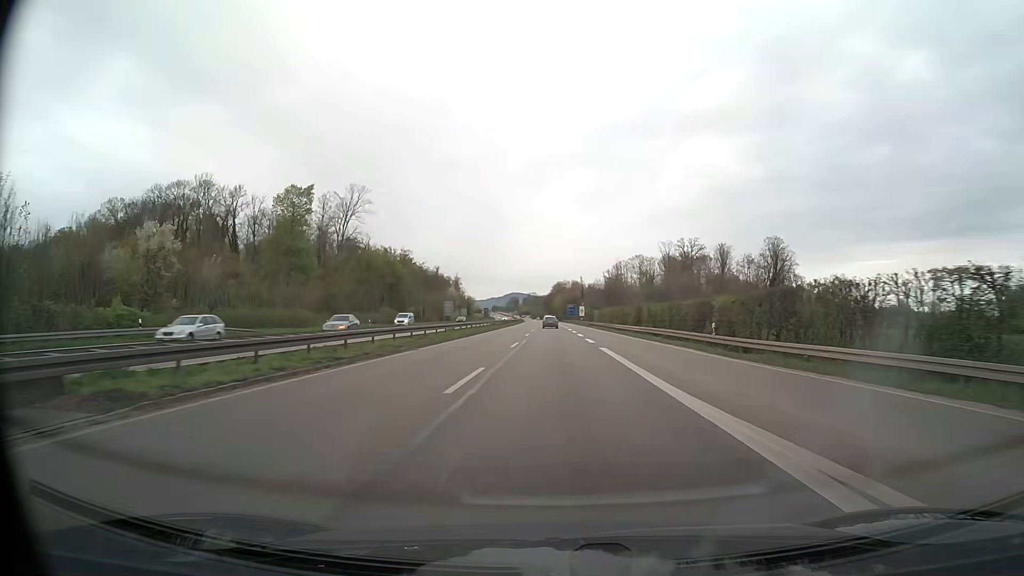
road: trunk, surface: asphalt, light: Day
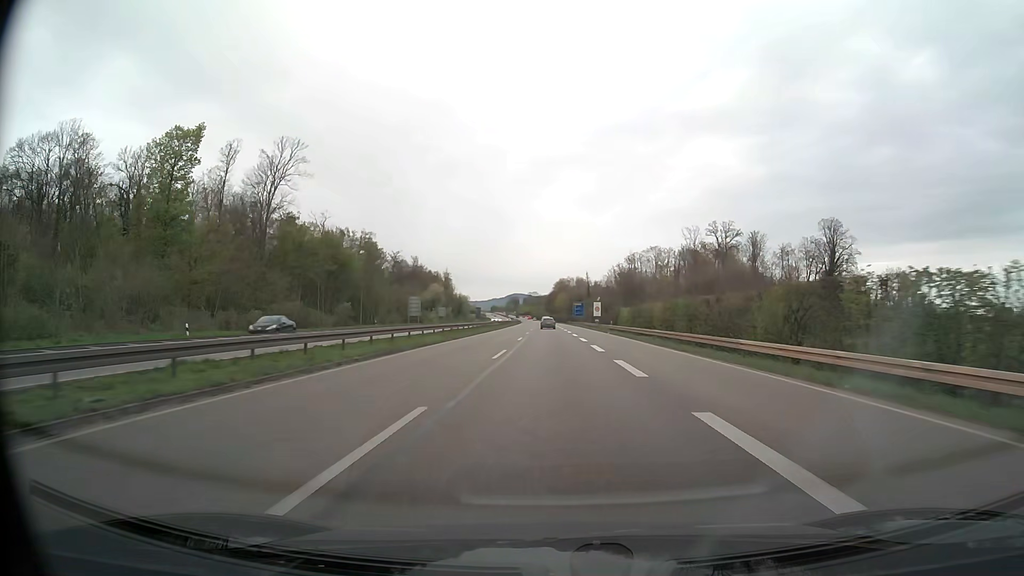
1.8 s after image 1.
(-0.1, +44.4) m; 0°
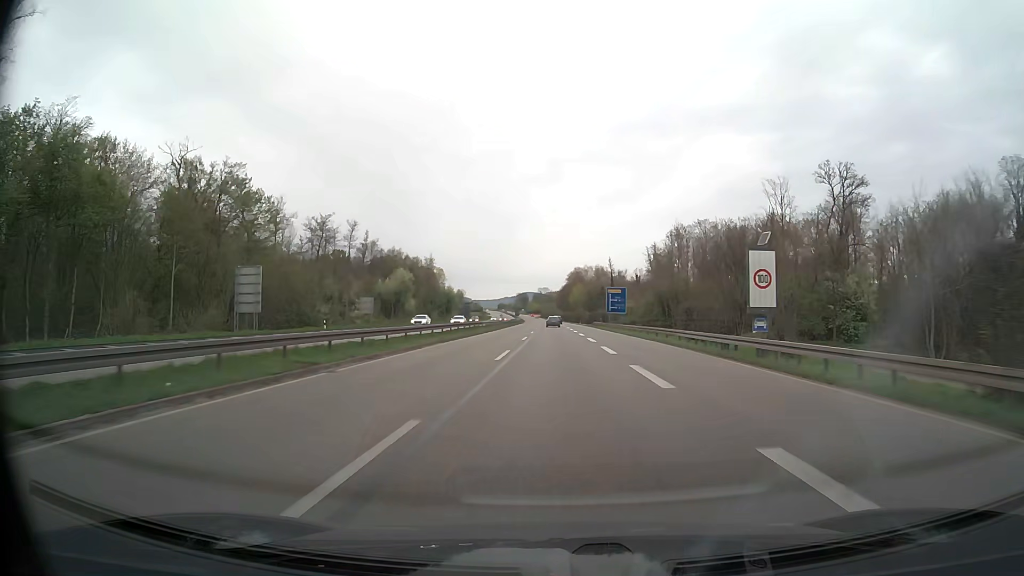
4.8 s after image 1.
(-0.7, +74.7) m; -1°
(0, +10) (0, +20) (0, +30) (0, +40) (0, +50) (0, +60) (0, +70) (0, +80) (0, +90) (0, +100) m
